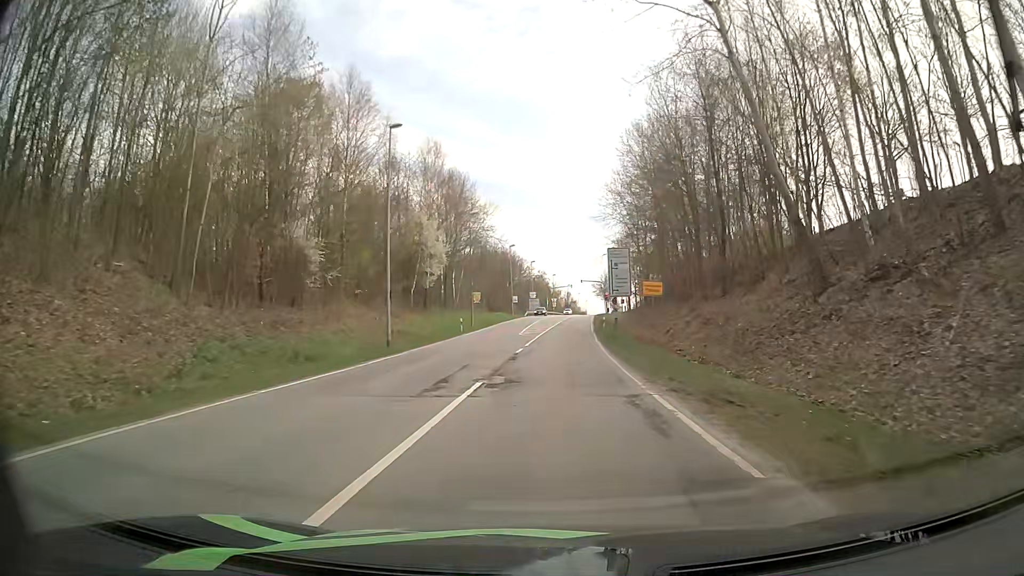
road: secondary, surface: asphalt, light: Day
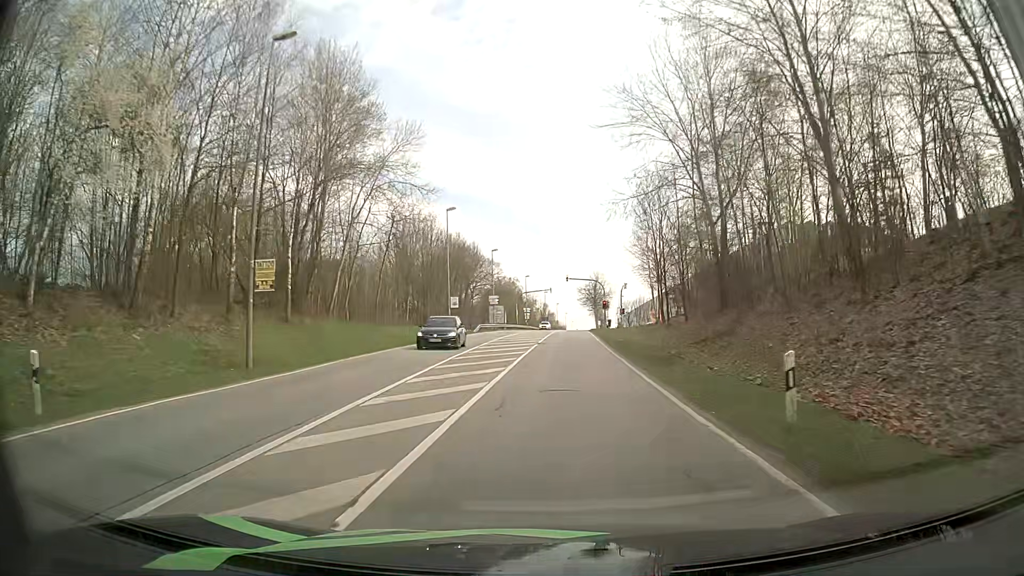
(+1.2, +41.8) m; +3°
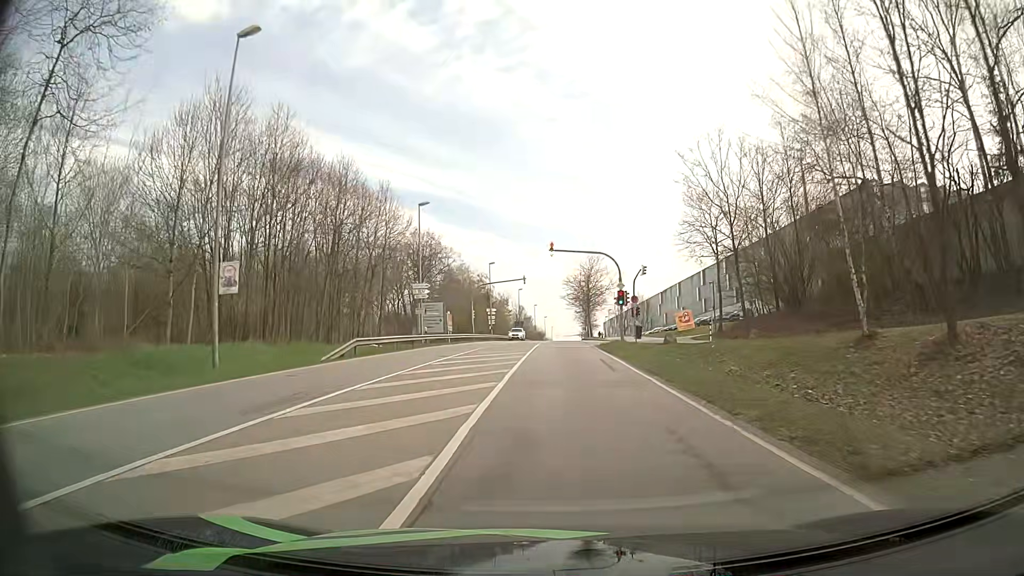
(+0.5, +36.7) m; +1°
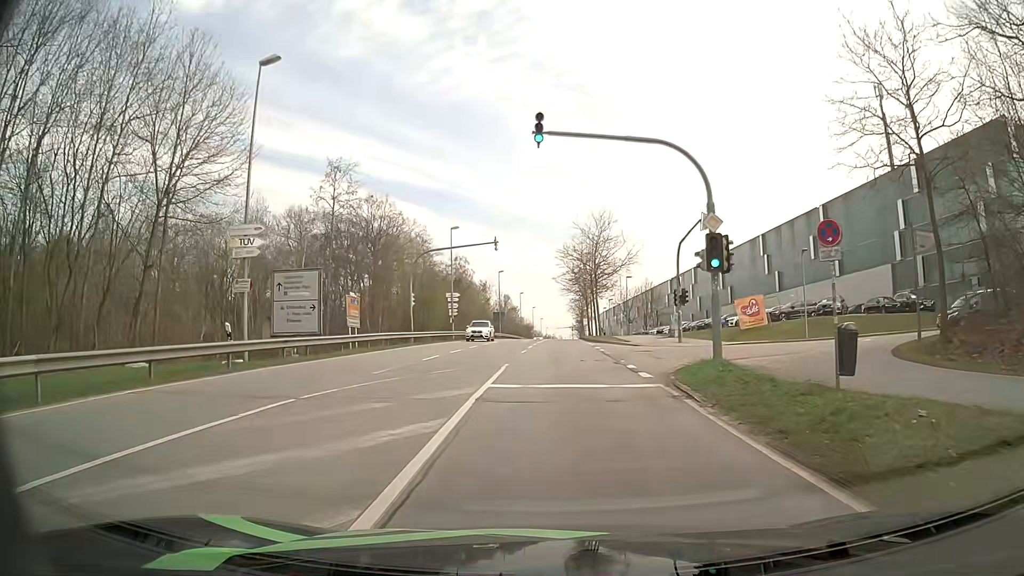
(+0.4, +26.8) m; +1°
